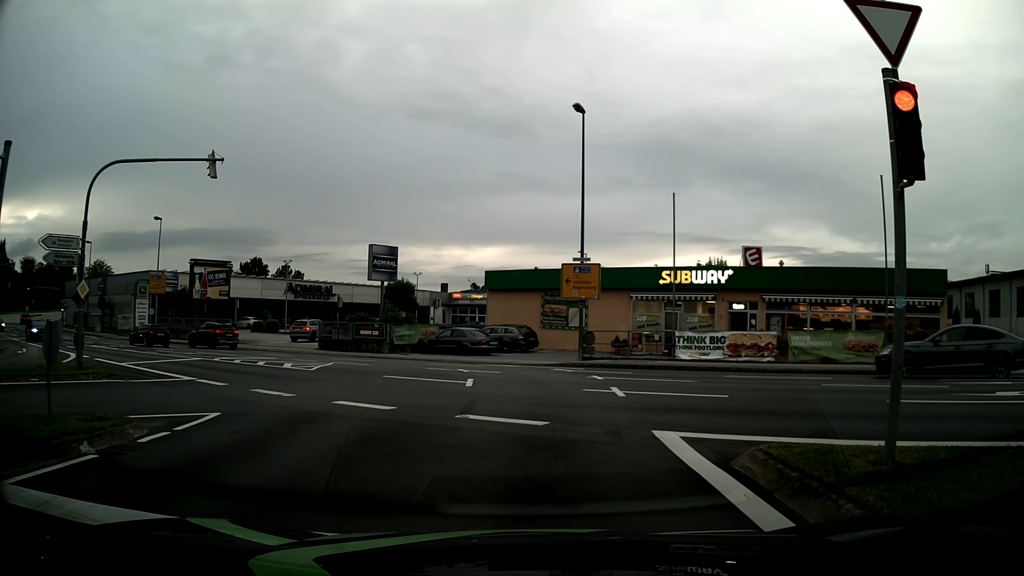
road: tertiary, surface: asphalt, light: Day
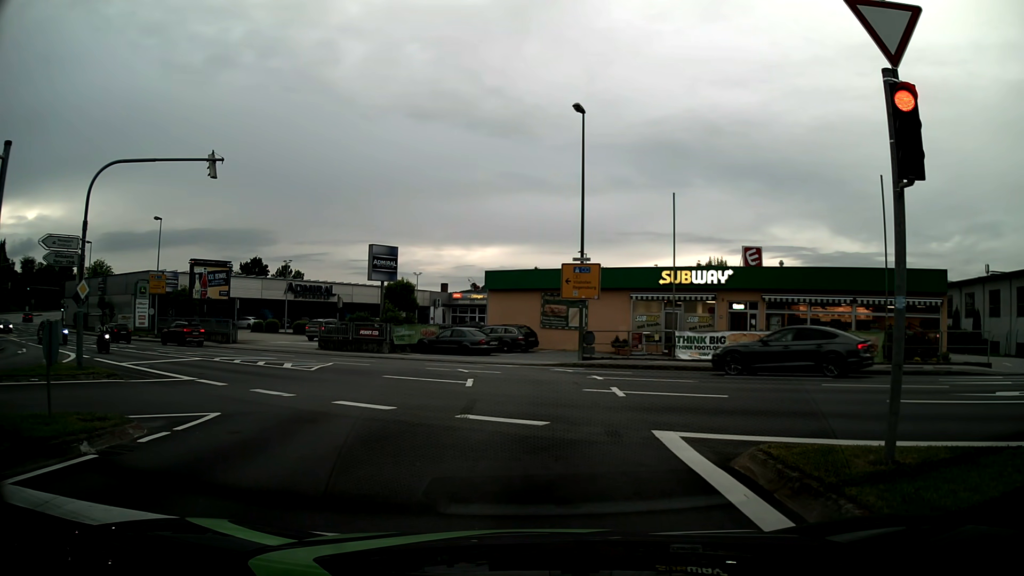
(0.0, 0.0) m; 0°
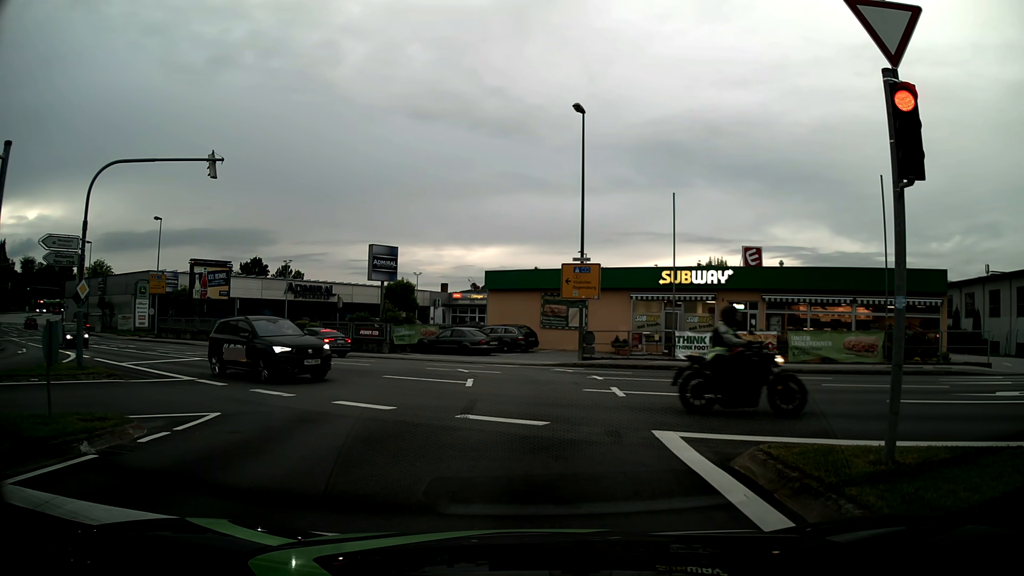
(0.0, 0.0) m; 0°
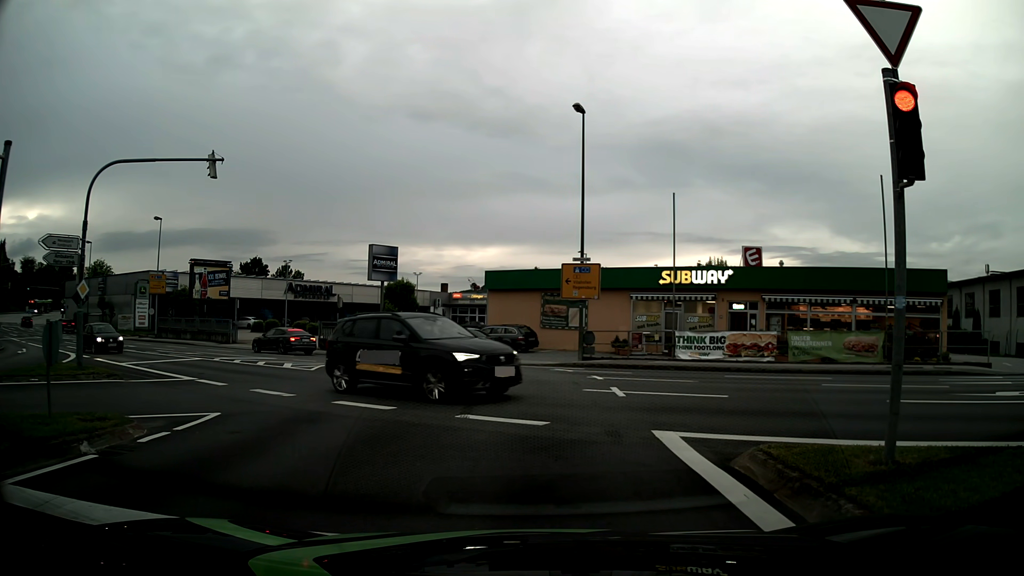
(0.0, 0.0) m; 0°
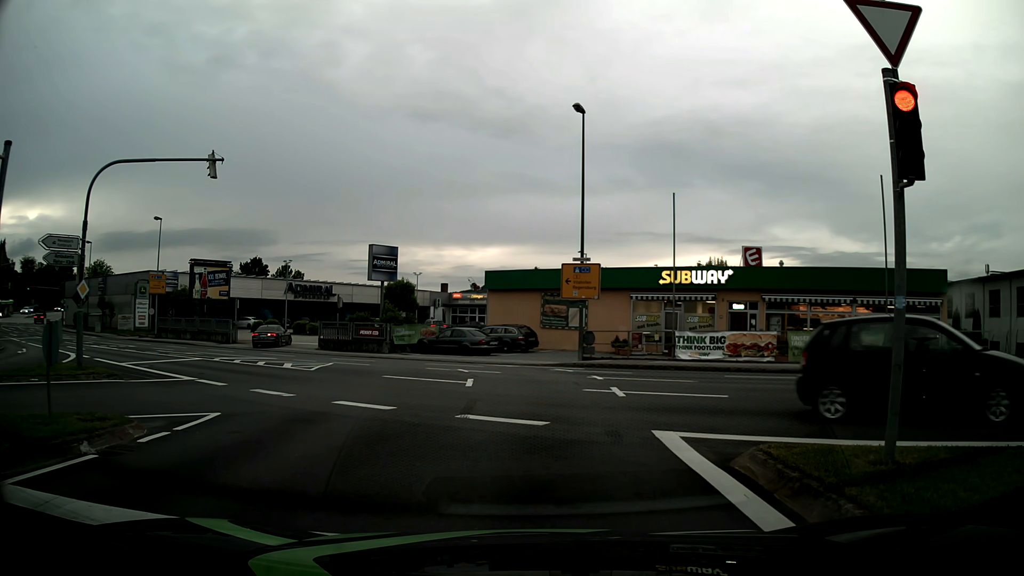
(0.0, 0.0) m; 0°
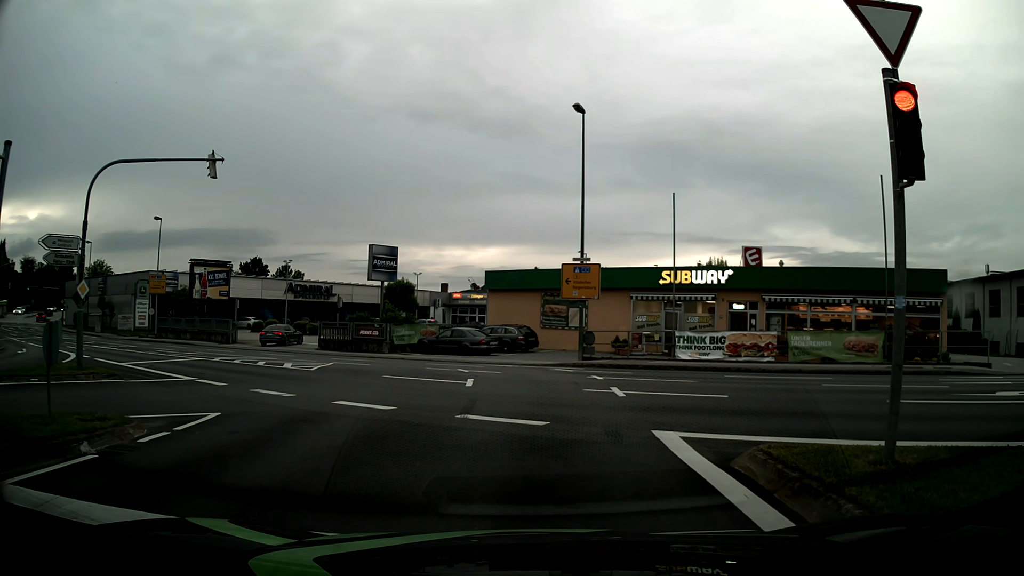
(0.0, 0.0) m; 0°
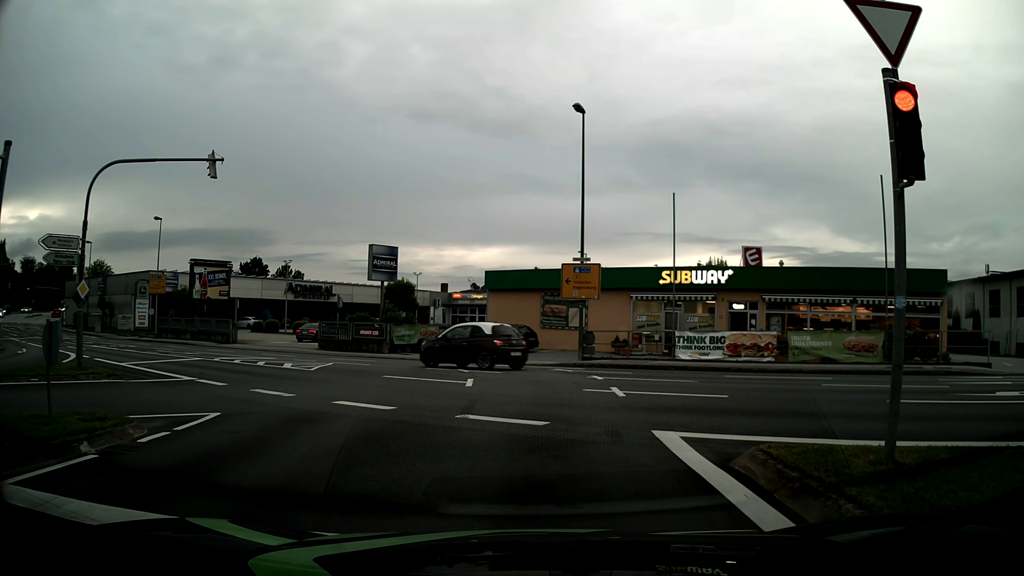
(0.0, 0.0) m; 0°
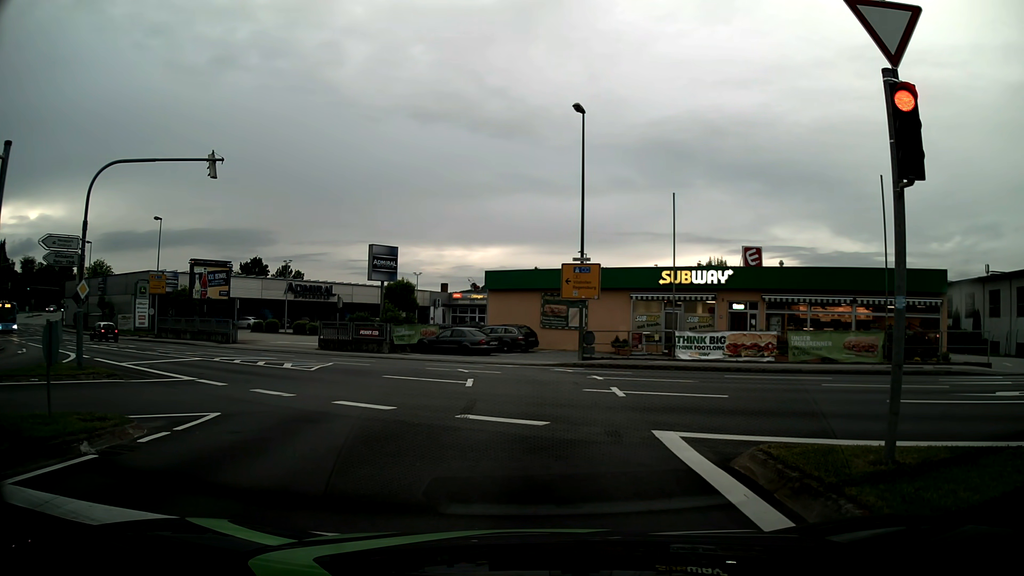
(0.0, 0.0) m; 0°
(0, +10) (0, +20) (-4, +29) (-12, +35) (-20, +41) (-29, +46) (-37, +51) (-45, +57) (-54, +63) (-62, +69) m
